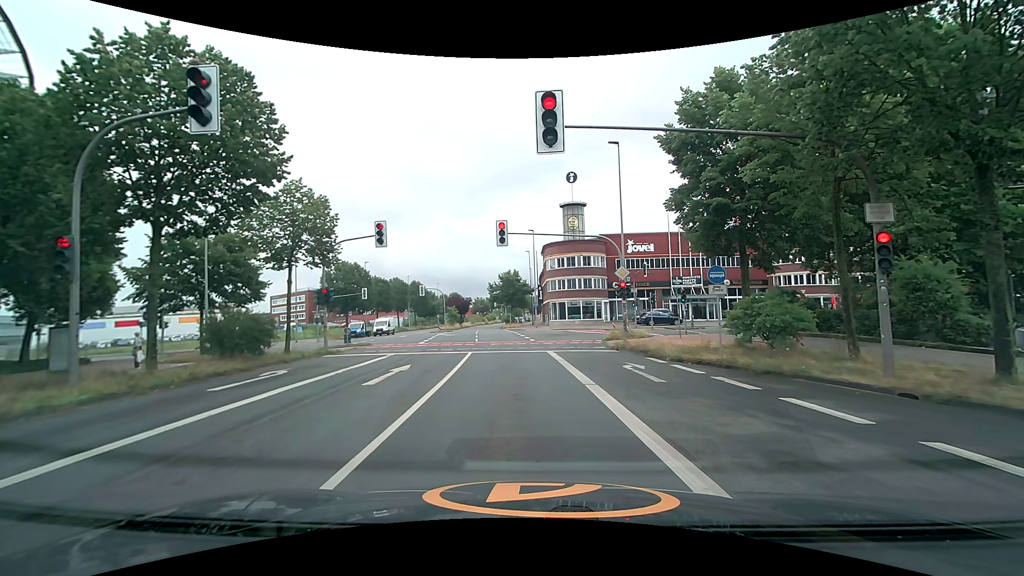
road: secondary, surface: asphalt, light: Day
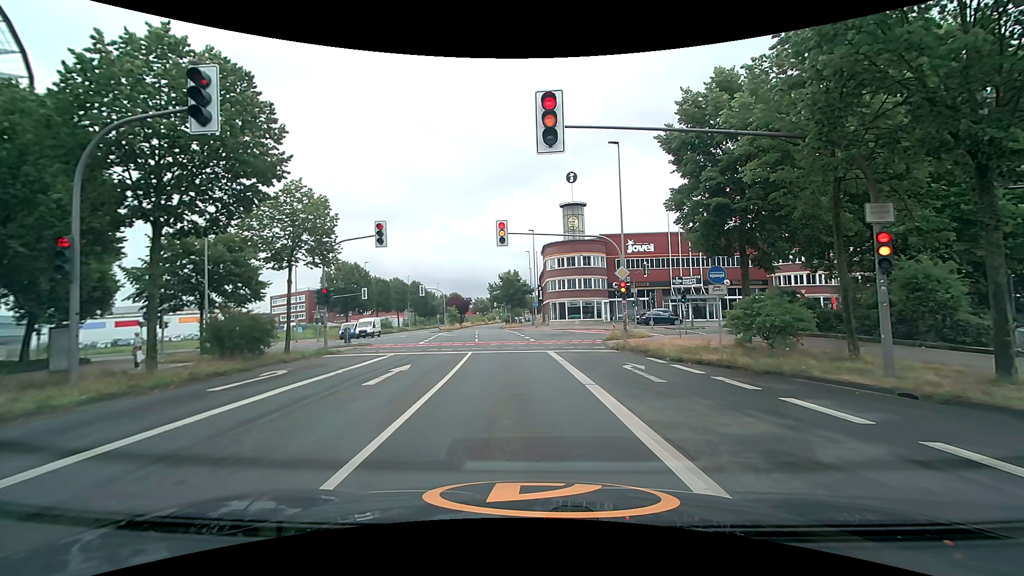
(0.0, 0.0) m; 0°
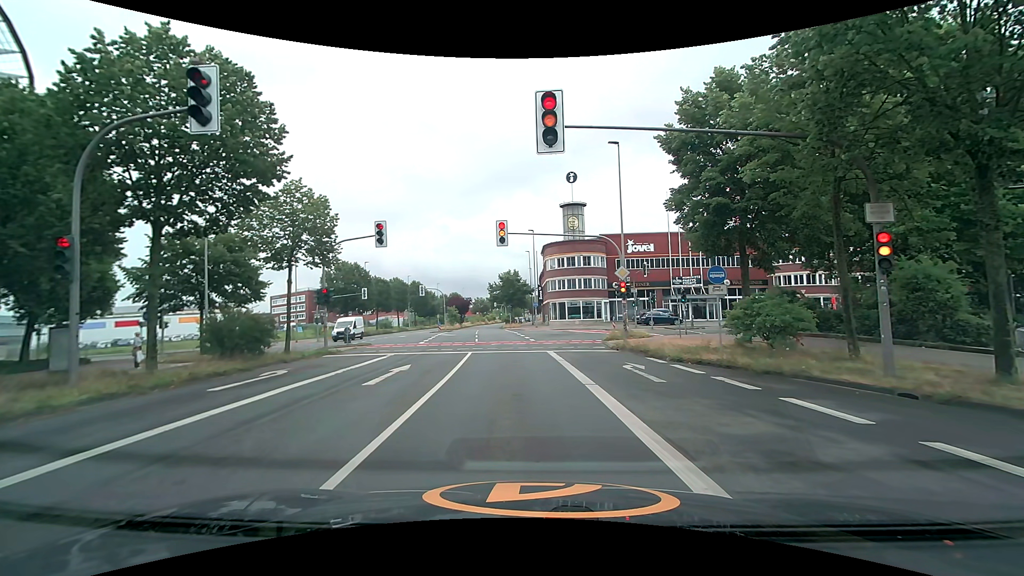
(0.0, 0.0) m; 0°
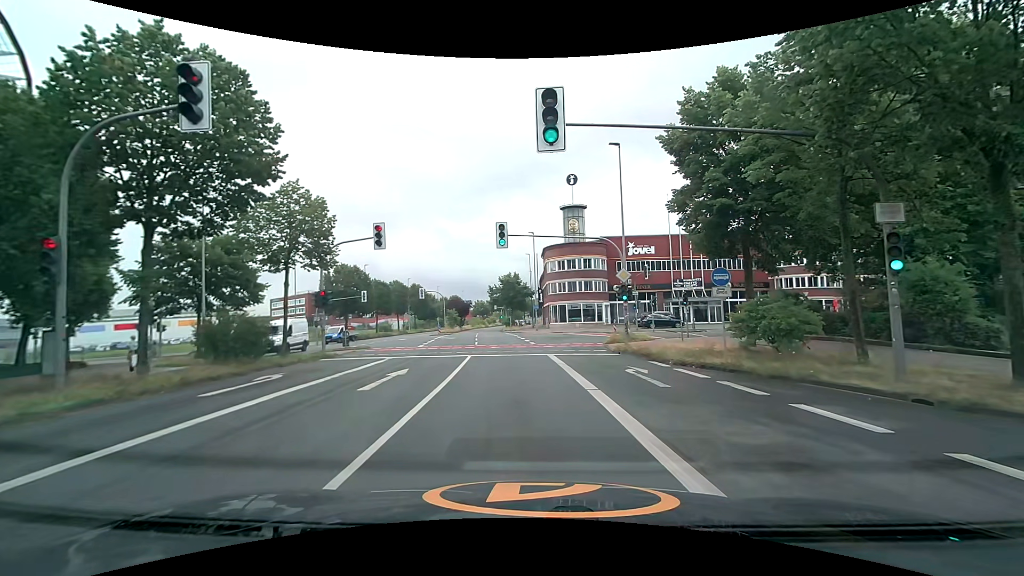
(0.0, +0.3) m; 0°
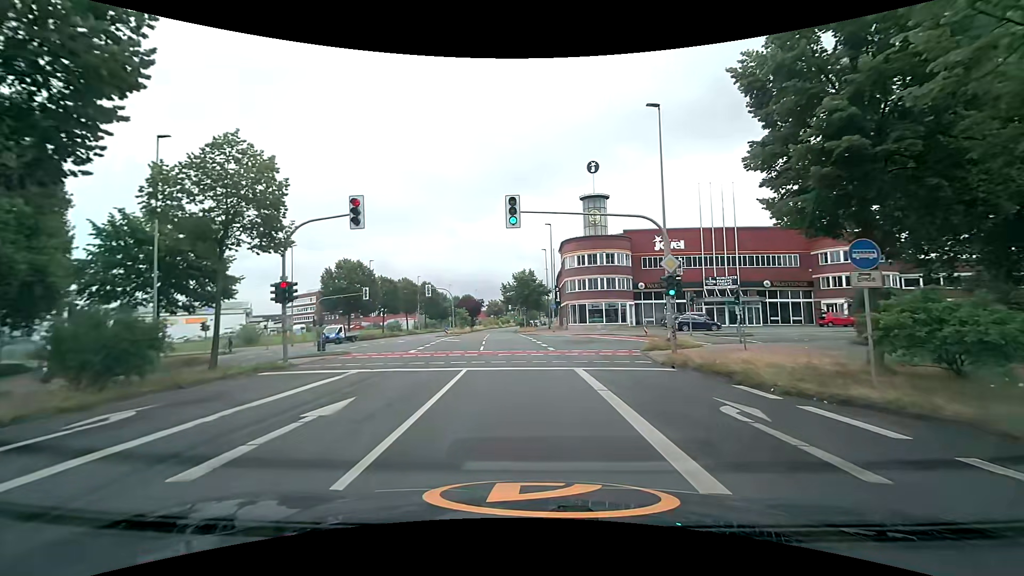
(-0.3, +6.2) m; -4°
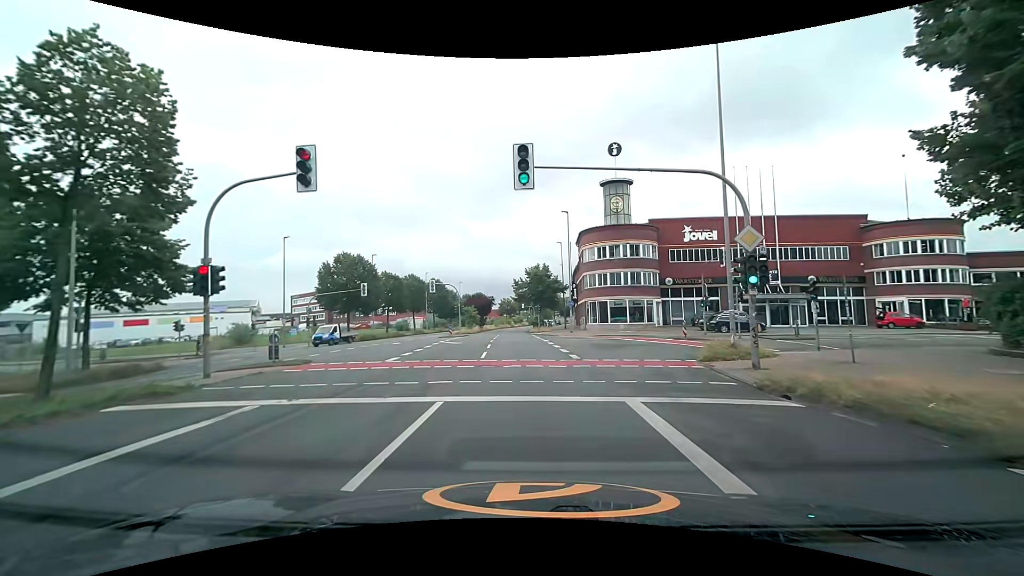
(0.0, +6.2) m; -1°
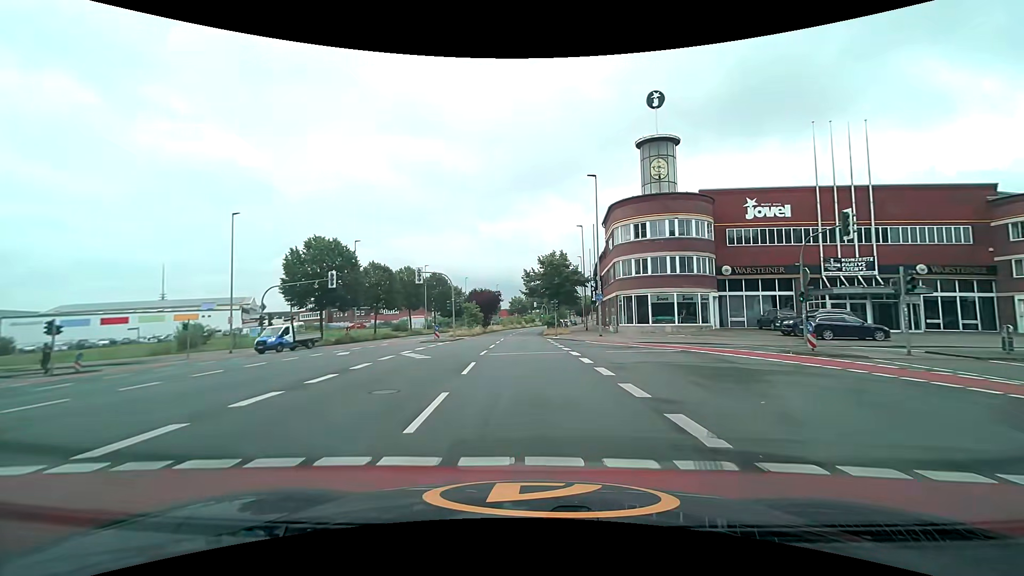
(-0.2, +12.9) m; -3°
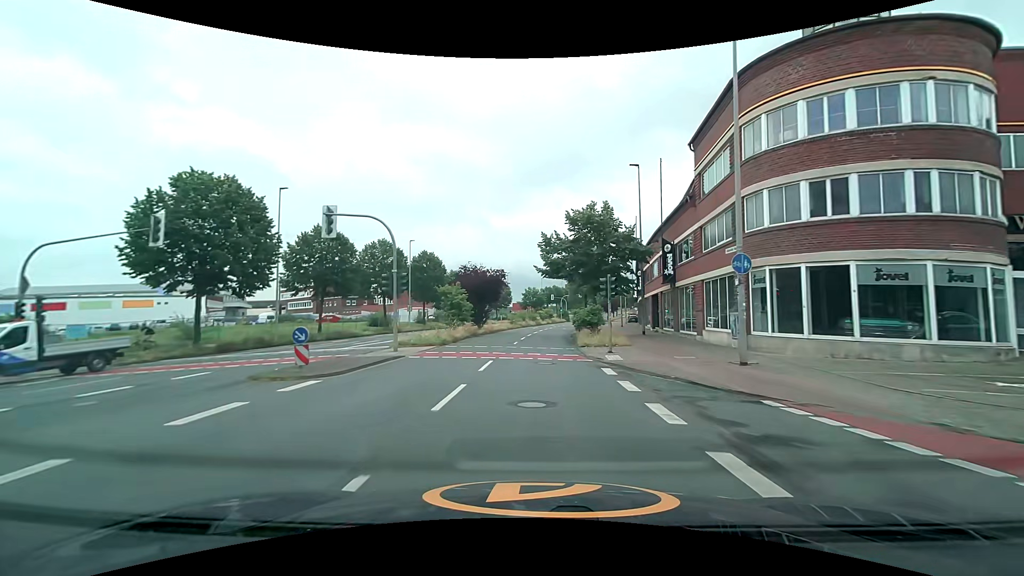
(0.0, +23.0) m; -1°
(0, +10) (0, +20) (+1, +30) (+1, +40) (+2, +50) (+3, +60) (+5, +70) (+6, +80) (+8, +89) (+10, +99) m
